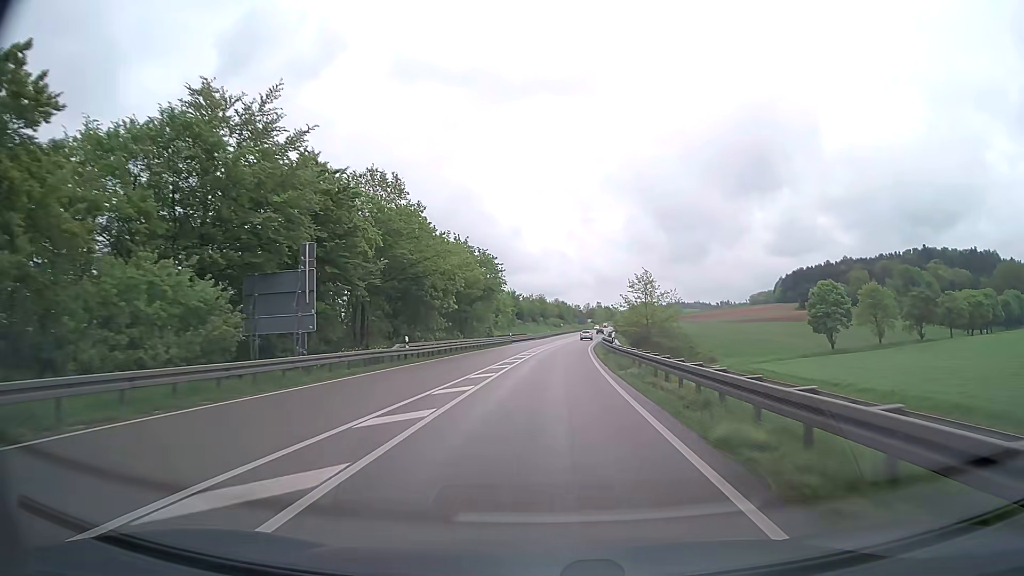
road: primary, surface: asphalt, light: Day
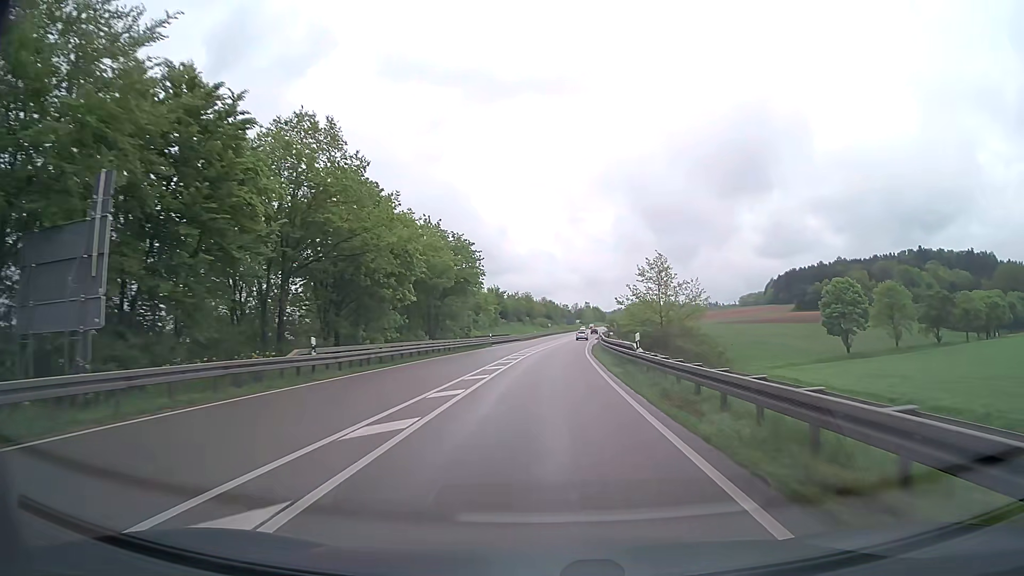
(+0.1, +12.3) m; +1°
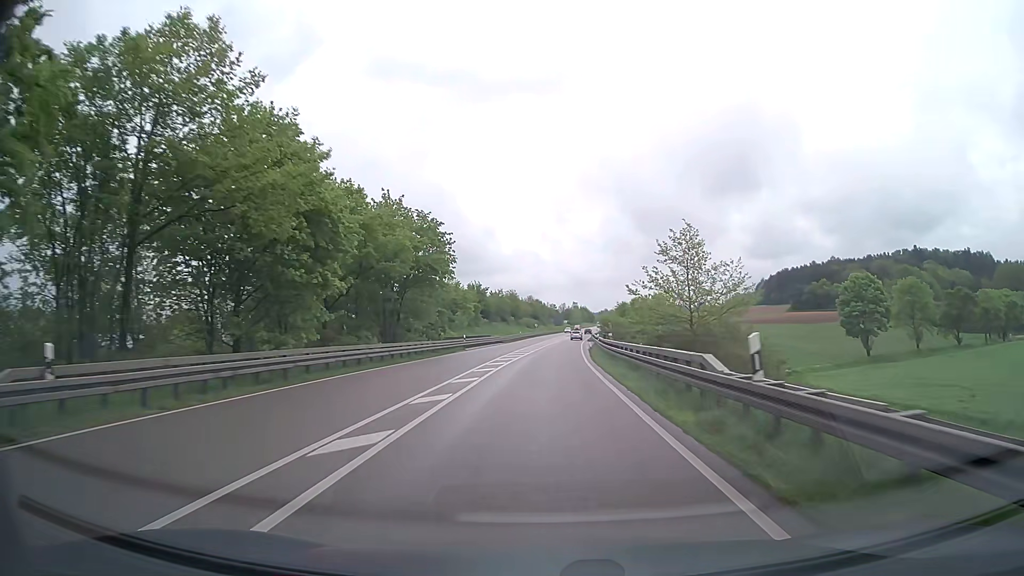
(+0.1, +12.3) m; +1°
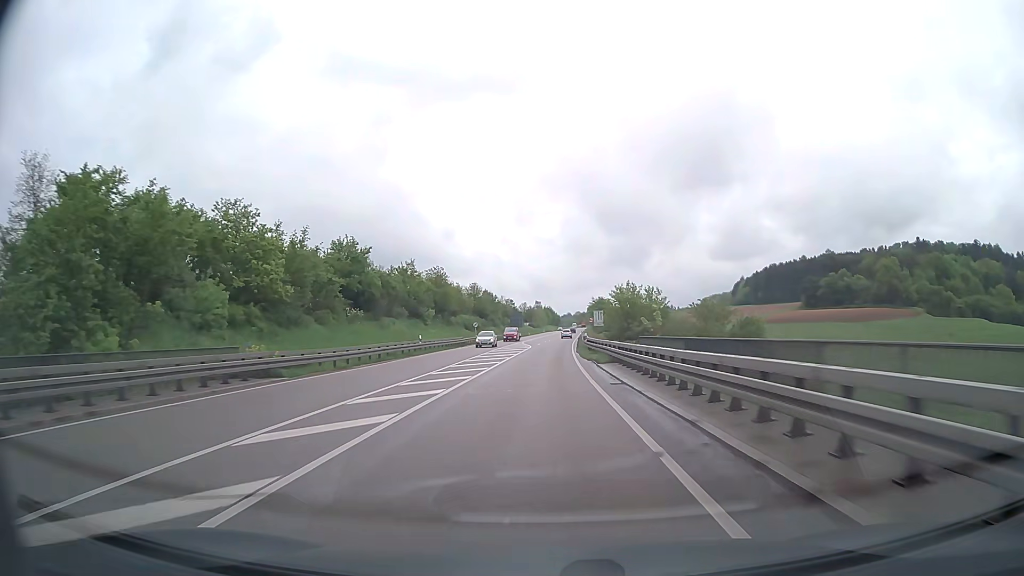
(+2.2, +62.6) m; +3°
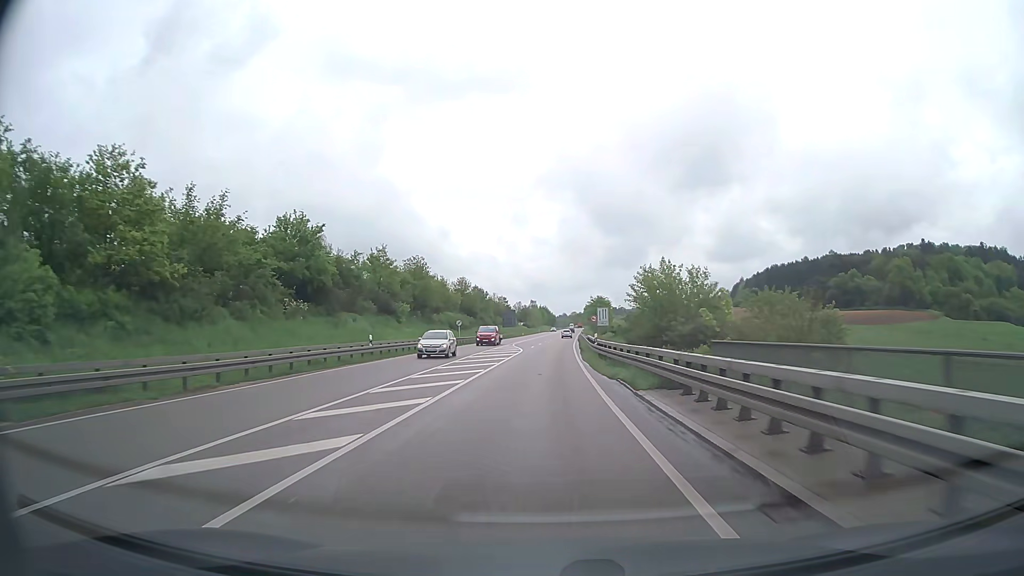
(0.0, +12.8) m; 0°
